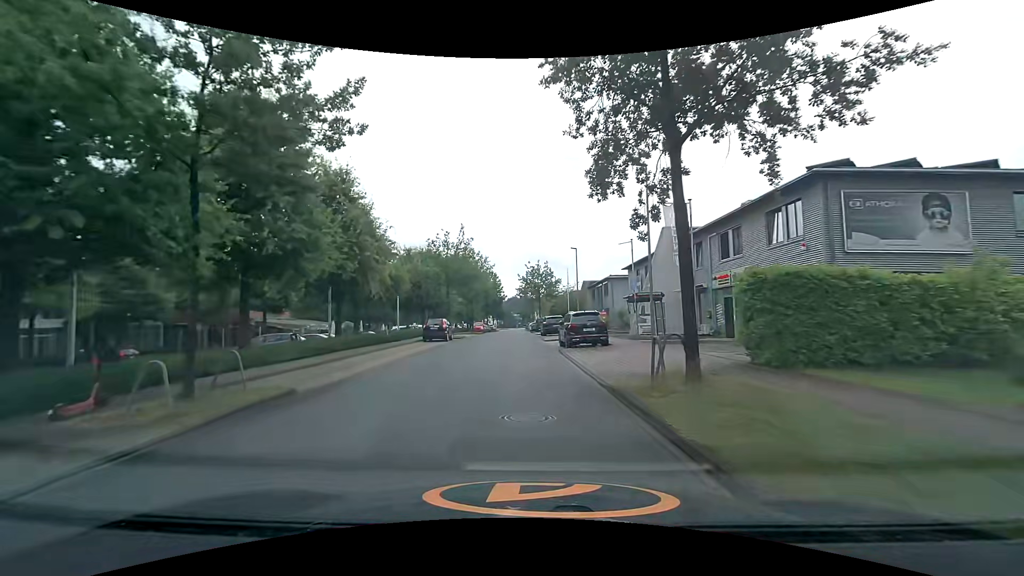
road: unclassified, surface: asphalt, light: Day
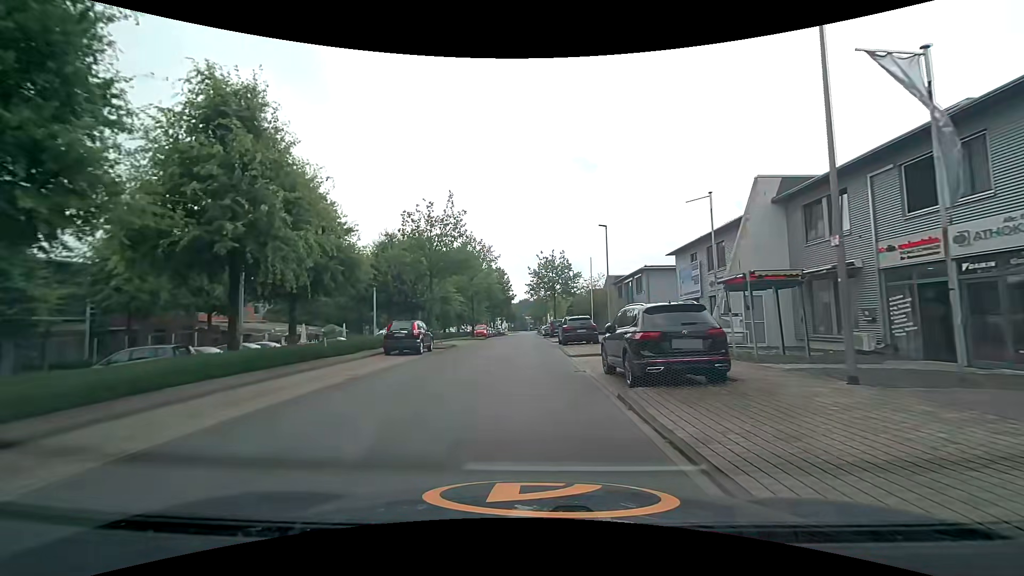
(0.0, +12.3) m; -1°
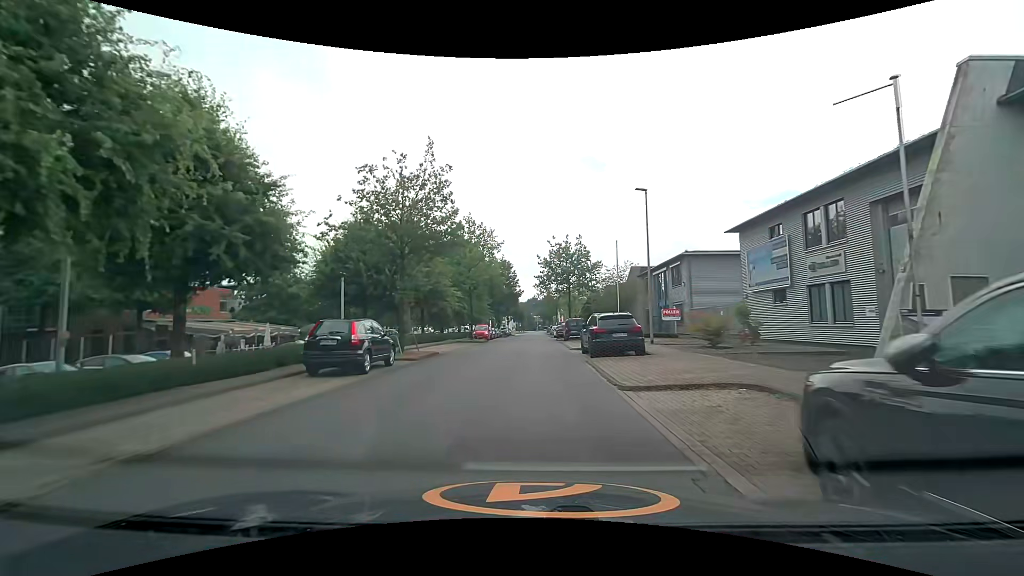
(0.0, +9.5) m; 0°
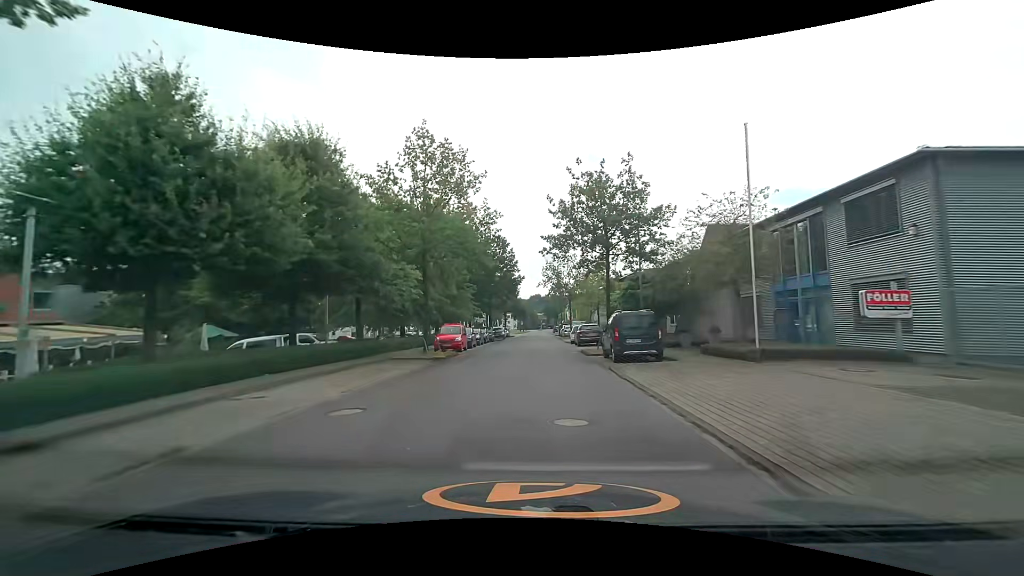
(-0.3, +21.7) m; 0°
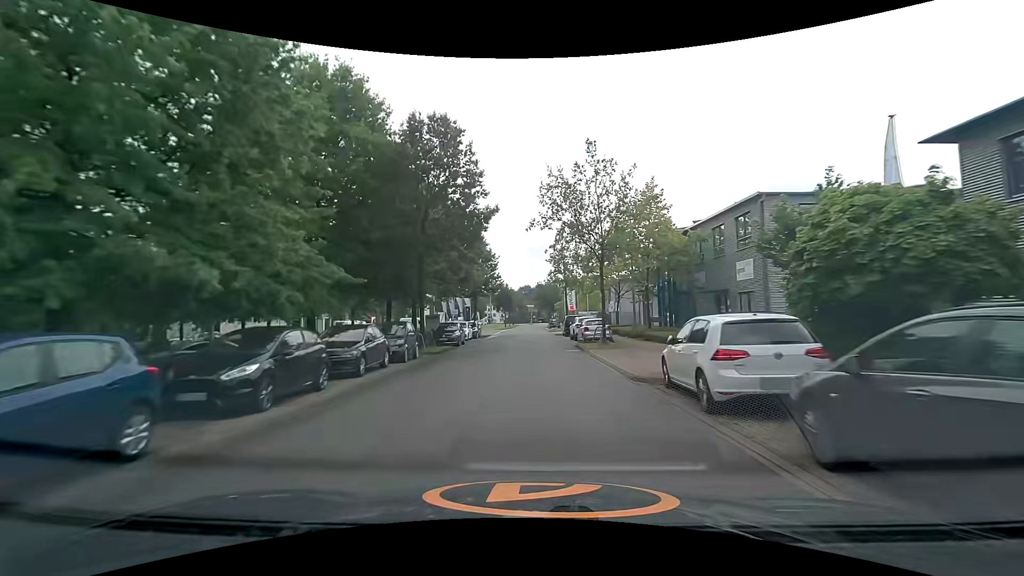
(+0.1, +32.0) m; +1°
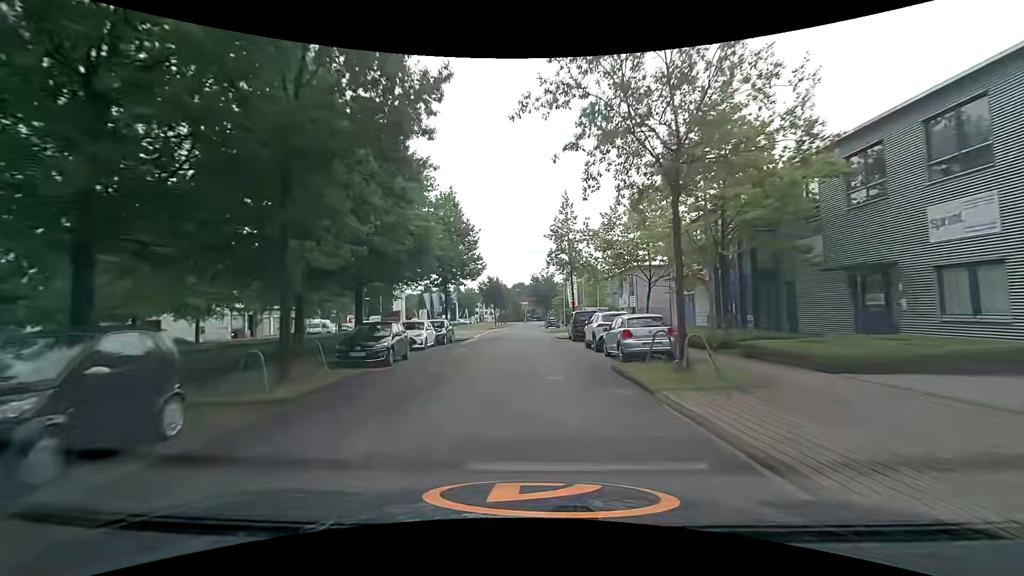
(-0.1, +13.7) m; -1°
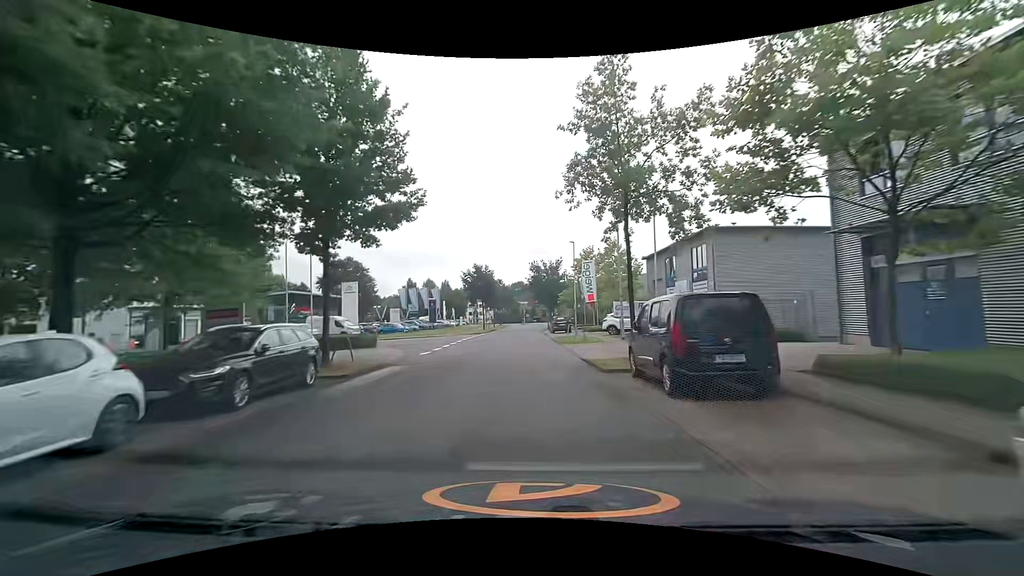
(+0.2, +21.1) m; 0°
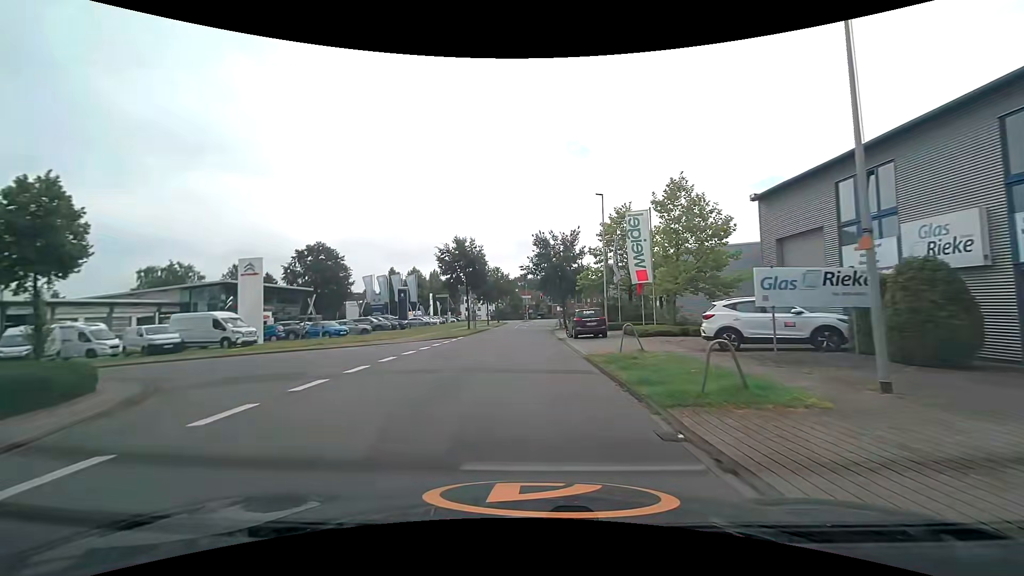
(-0.1, +21.1) m; 0°
(0, +10) (0, +20) (0, +30) (0, +40) (0, +50) (0, +60) (+1, +70) (+1, +80) (+2, +90) (+2, +100) m
